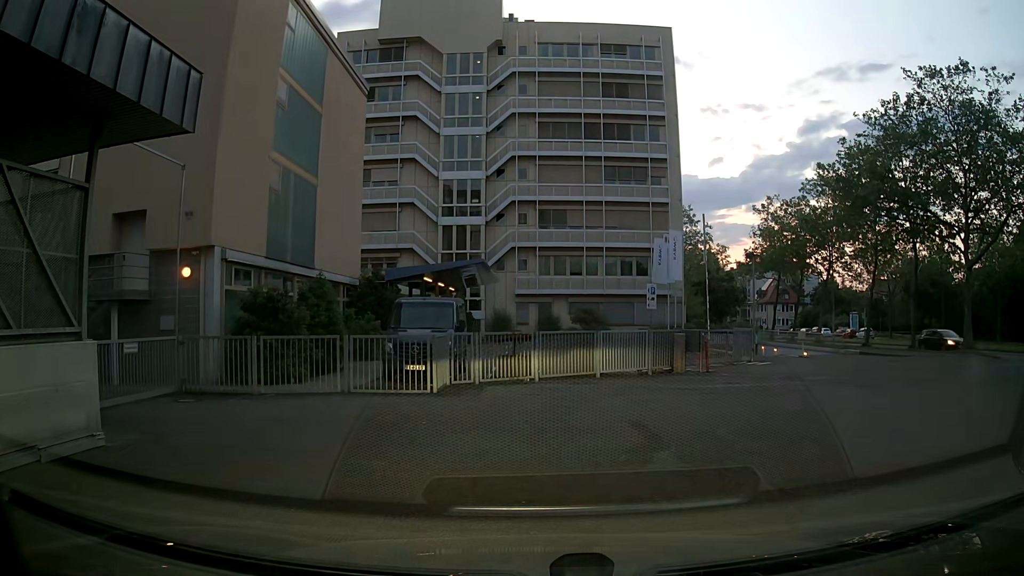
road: service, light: Dusk
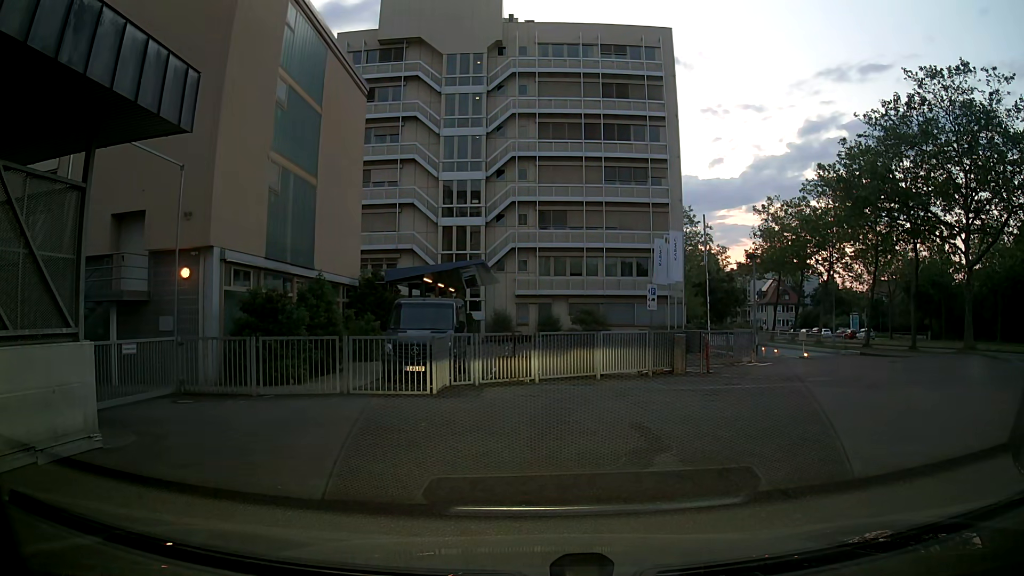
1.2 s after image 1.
(0.0, +0.1) m; 0°
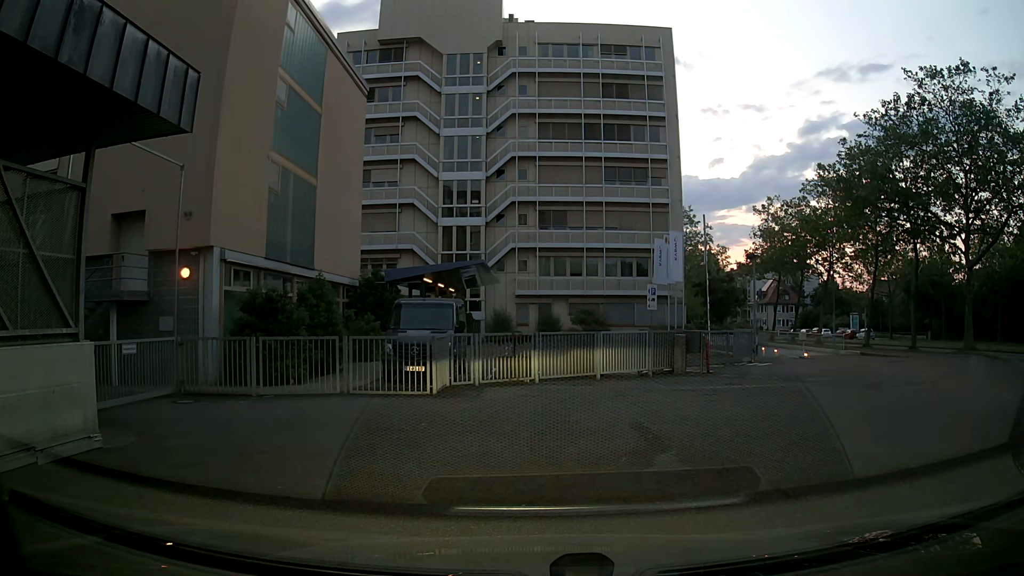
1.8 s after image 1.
(0.0, 0.0) m; 0°
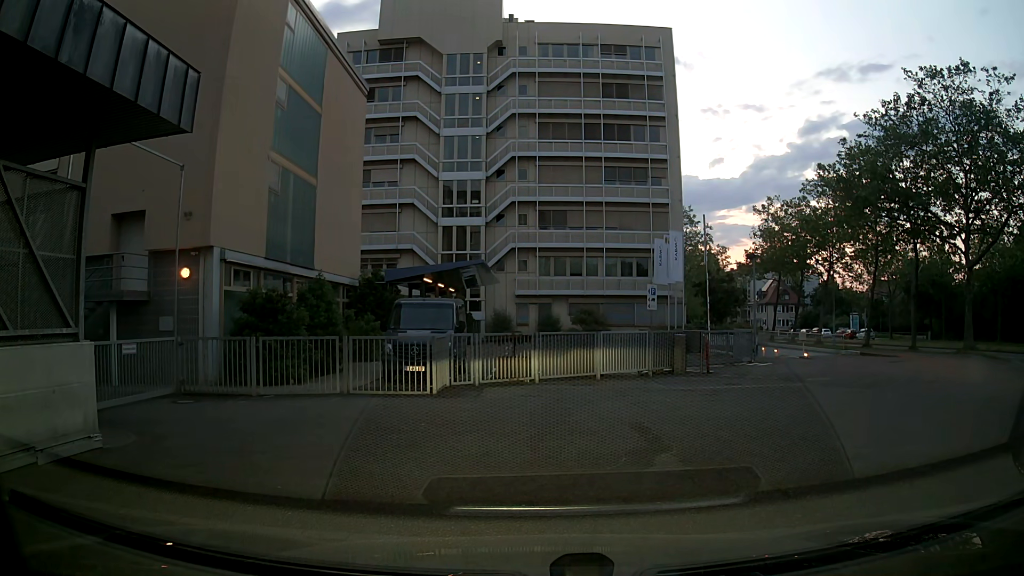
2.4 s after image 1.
(0.0, 0.0) m; 0°
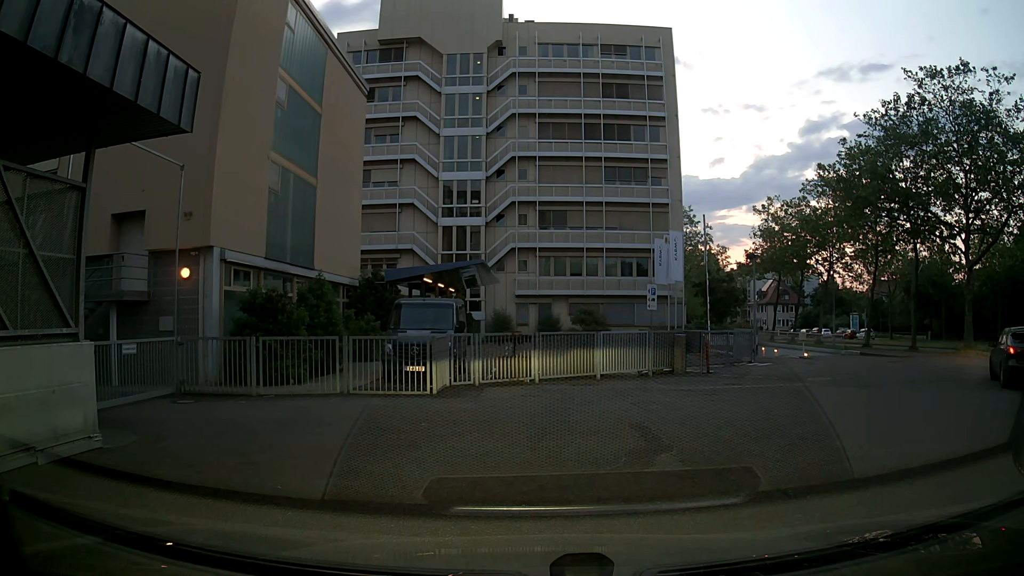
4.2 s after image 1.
(0.0, 0.0) m; 0°
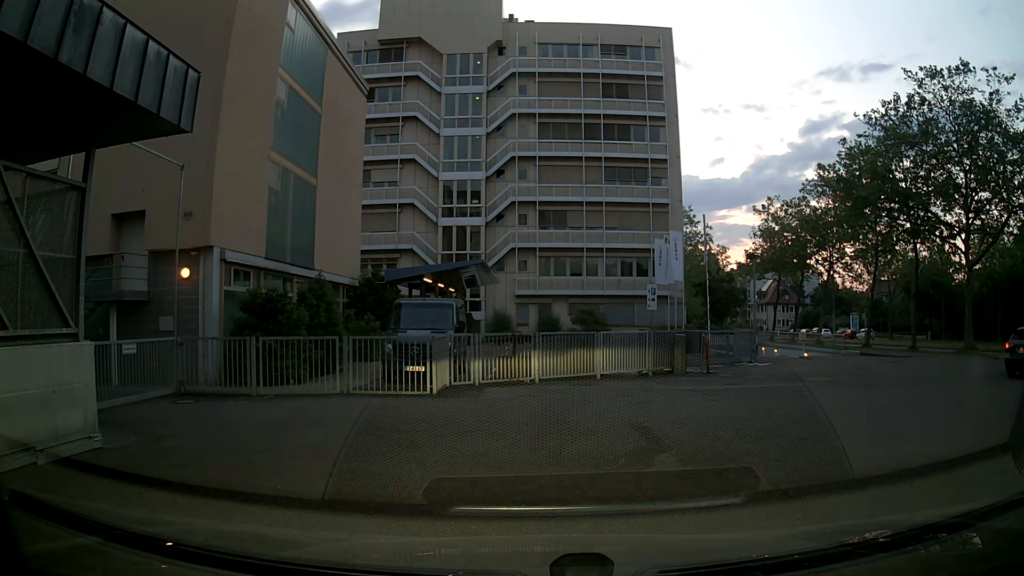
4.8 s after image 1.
(0.0, 0.0) m; 0°
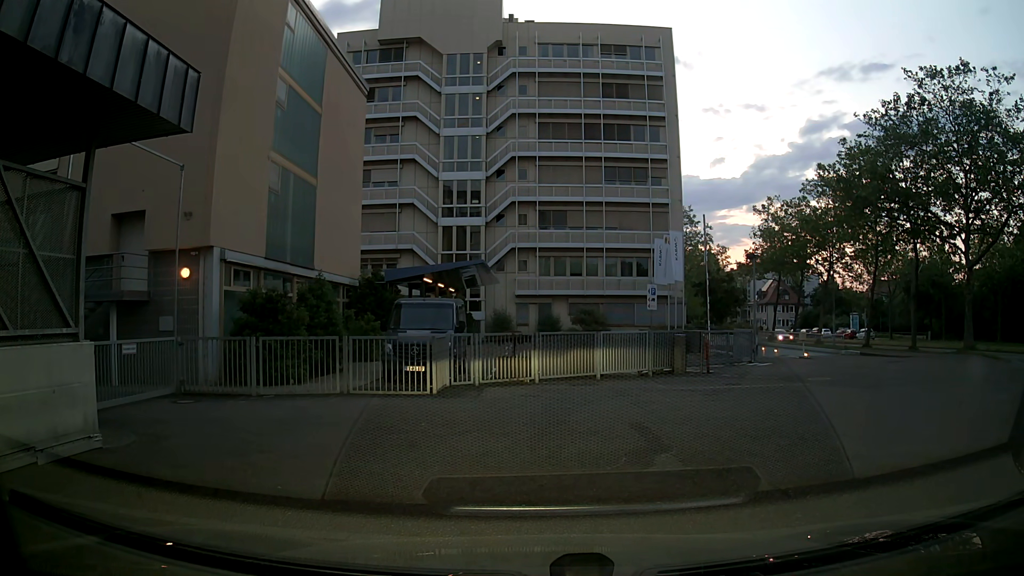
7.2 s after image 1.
(0.0, 0.0) m; 0°
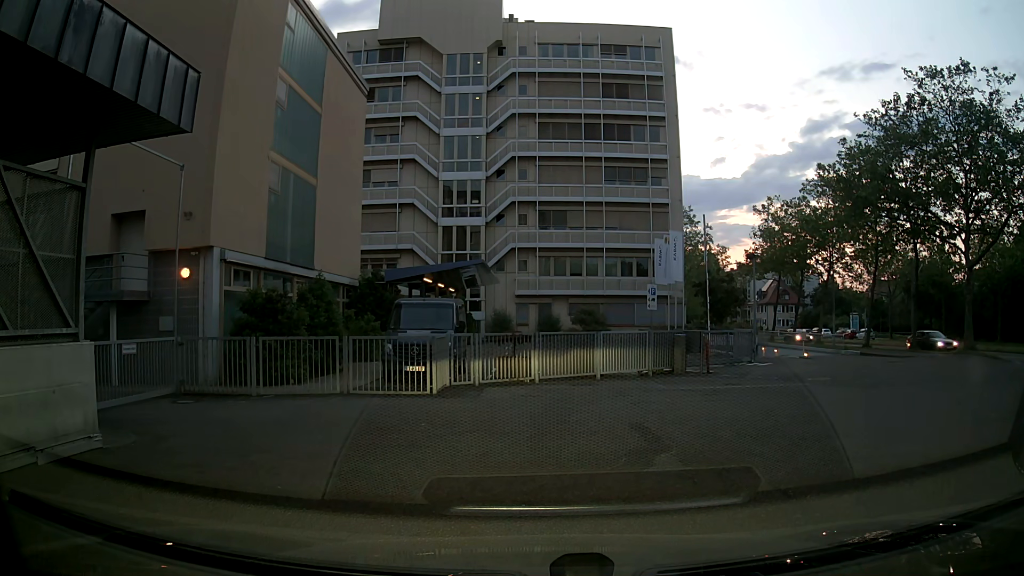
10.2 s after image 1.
(0.0, 0.0) m; 0°
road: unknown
